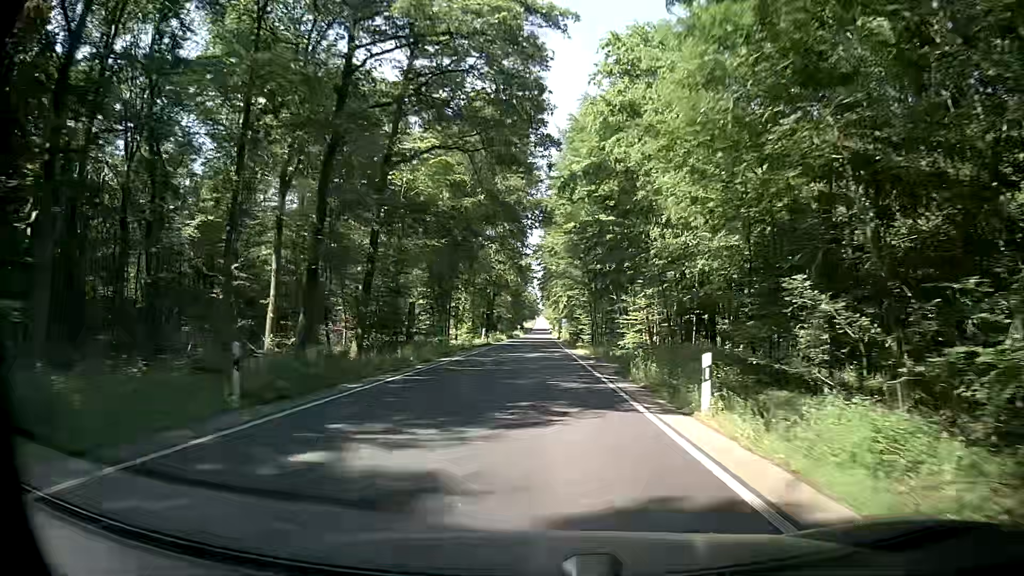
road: secondary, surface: asphalt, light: Day
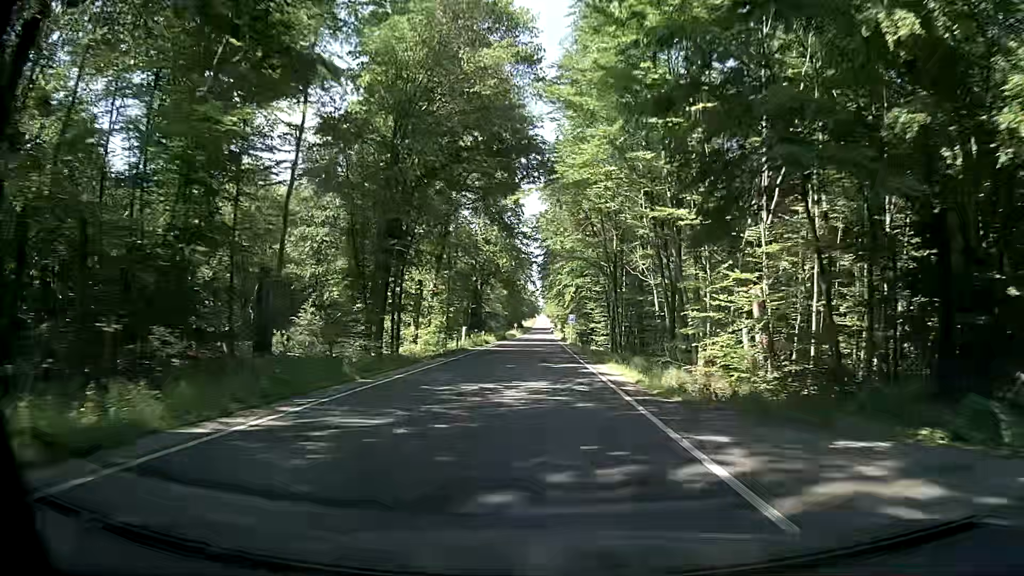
(0.0, +21.9) m; 0°
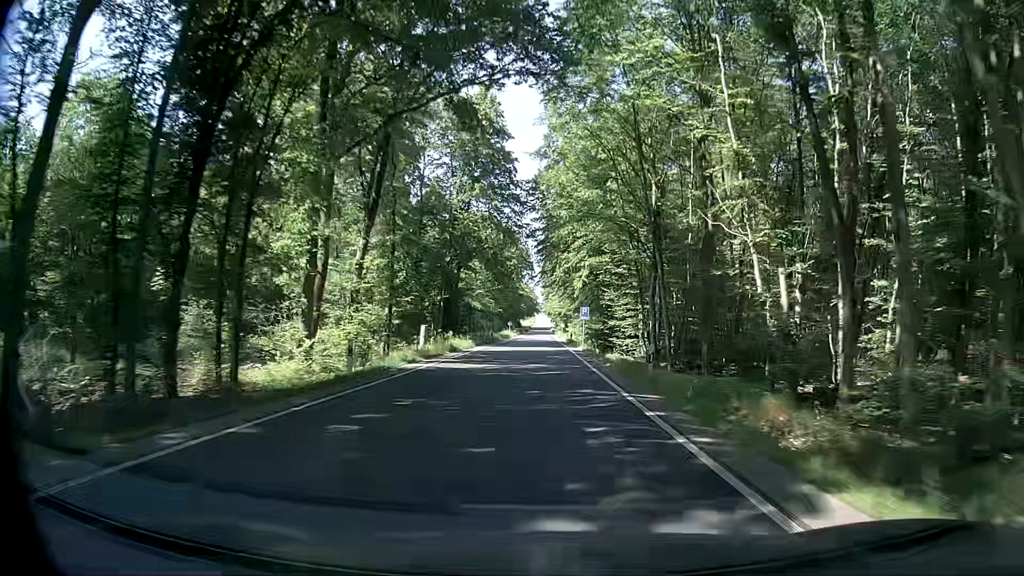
(-0.3, +22.0) m; -1°
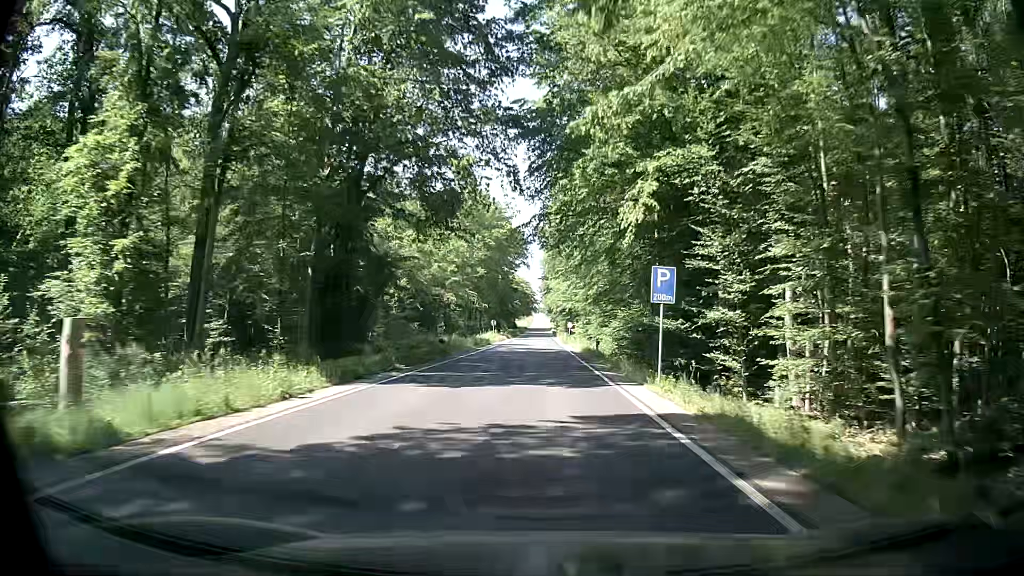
(+0.5, +32.9) m; +1°
